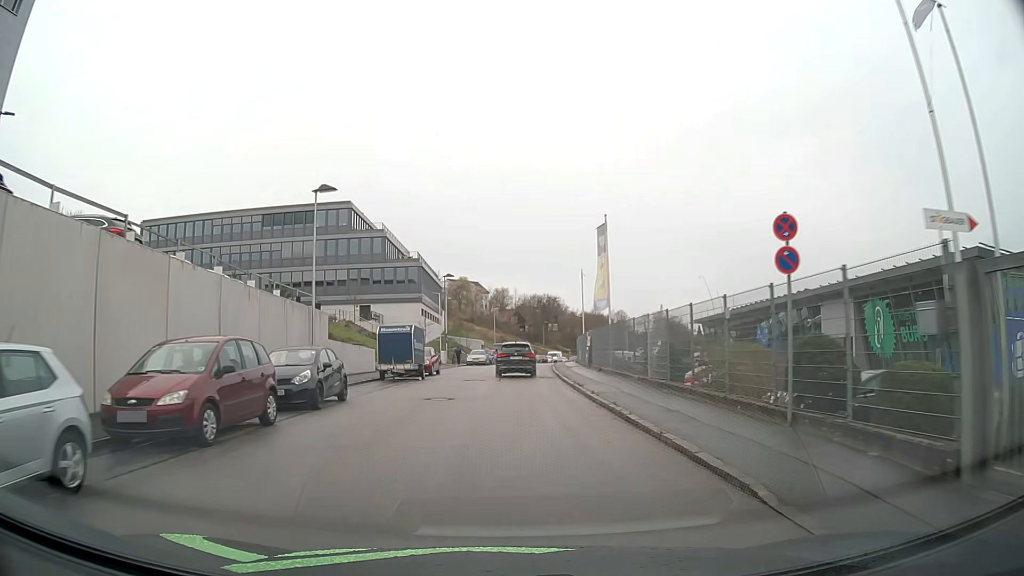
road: residential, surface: asphalt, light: Day
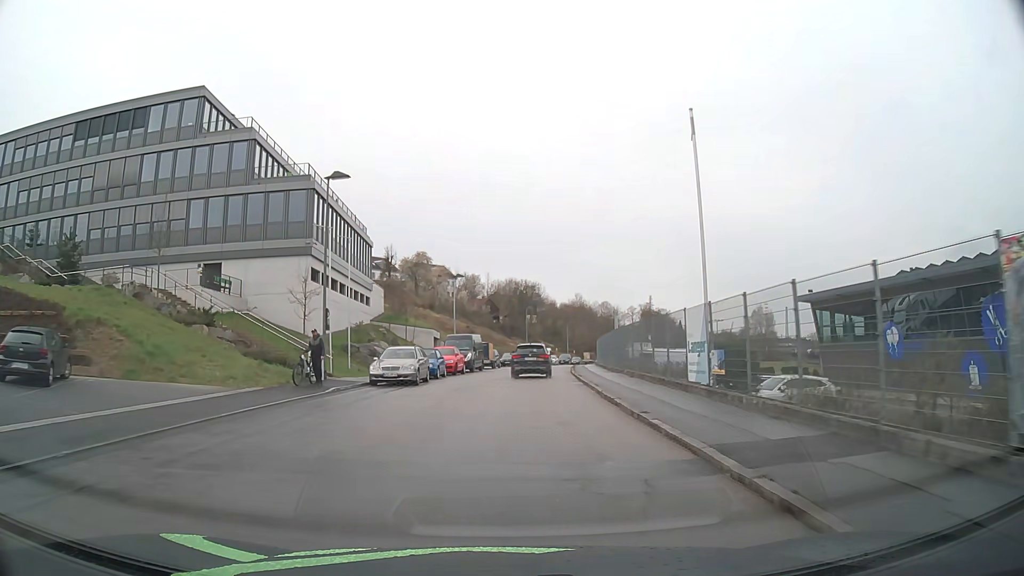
(+0.1, +36.4) m; +2°
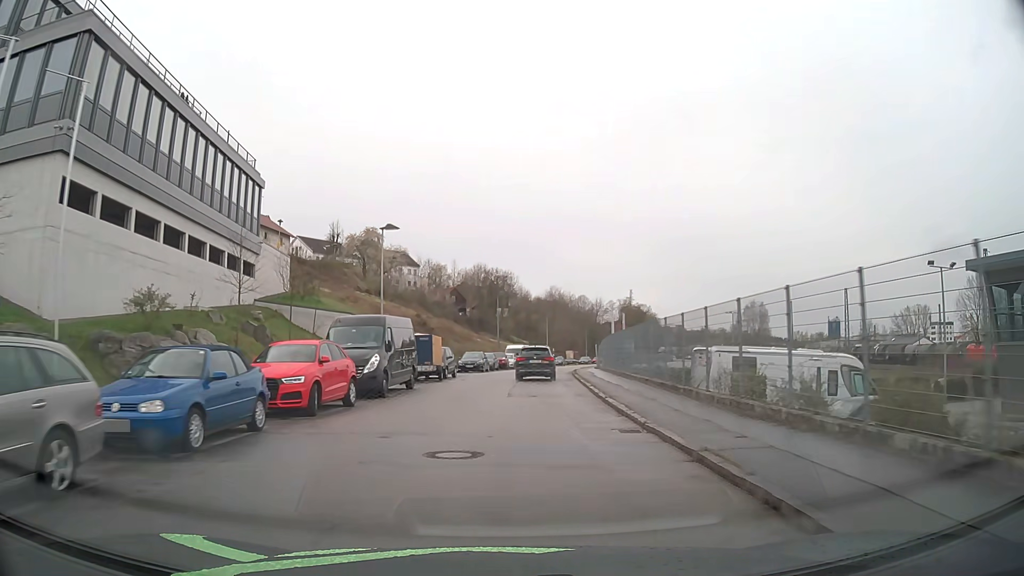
(+0.5, +22.7) m; +3°
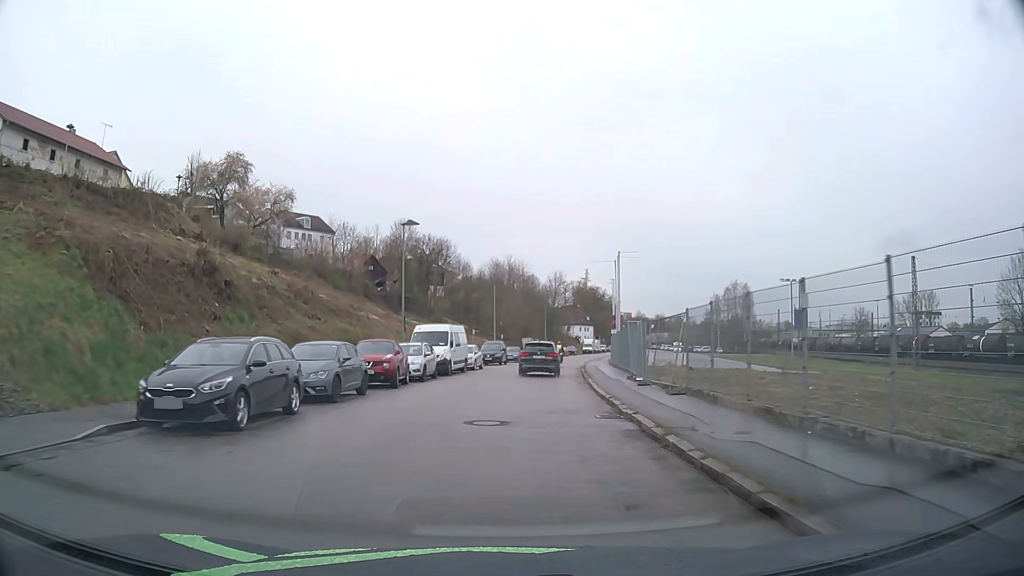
(+1.3, +36.7) m; +4°
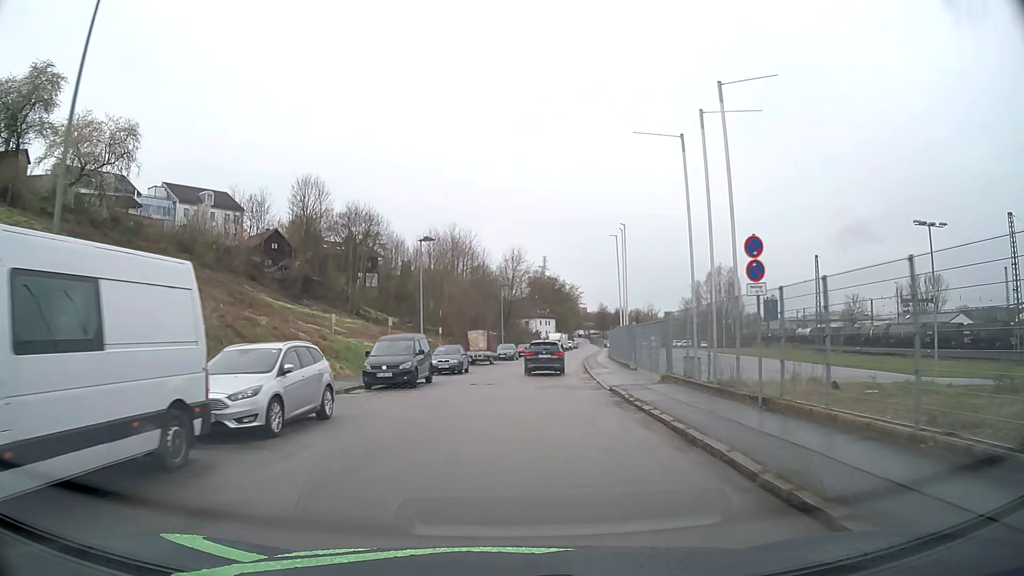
(+1.0, +28.3) m; +4°
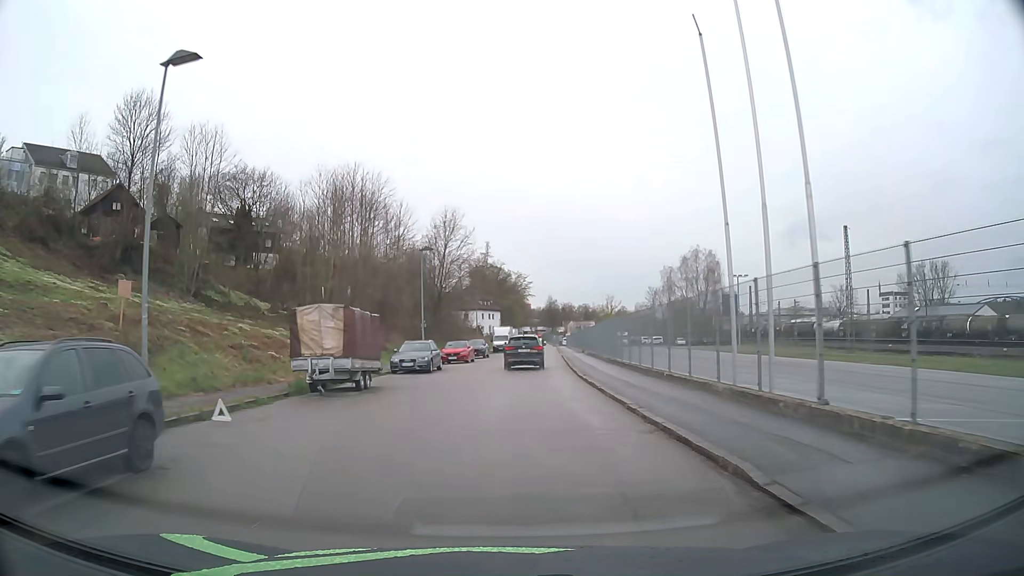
(+1.3, +28.6) m; +4°
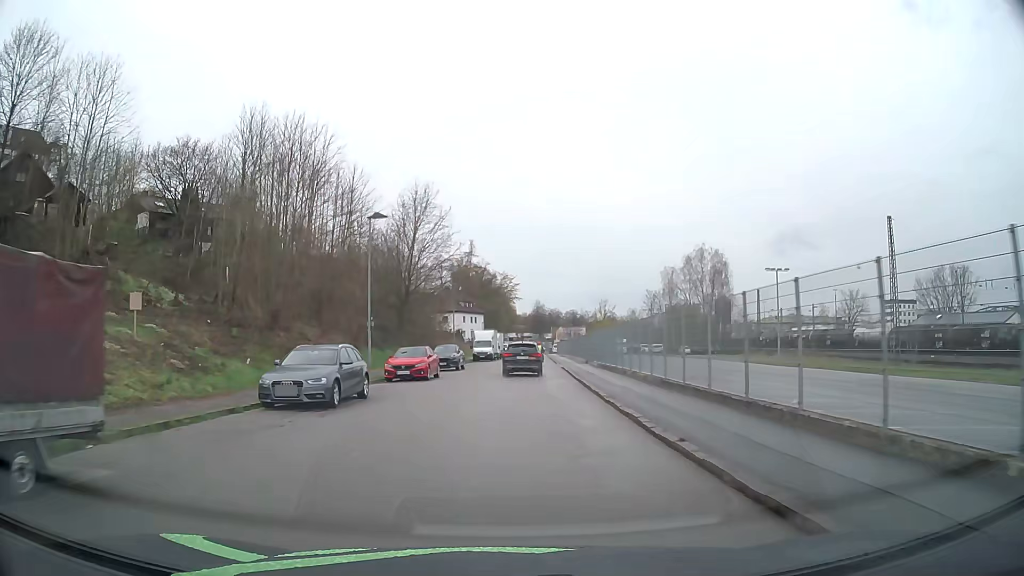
(+0.3, +14.5) m; +2°
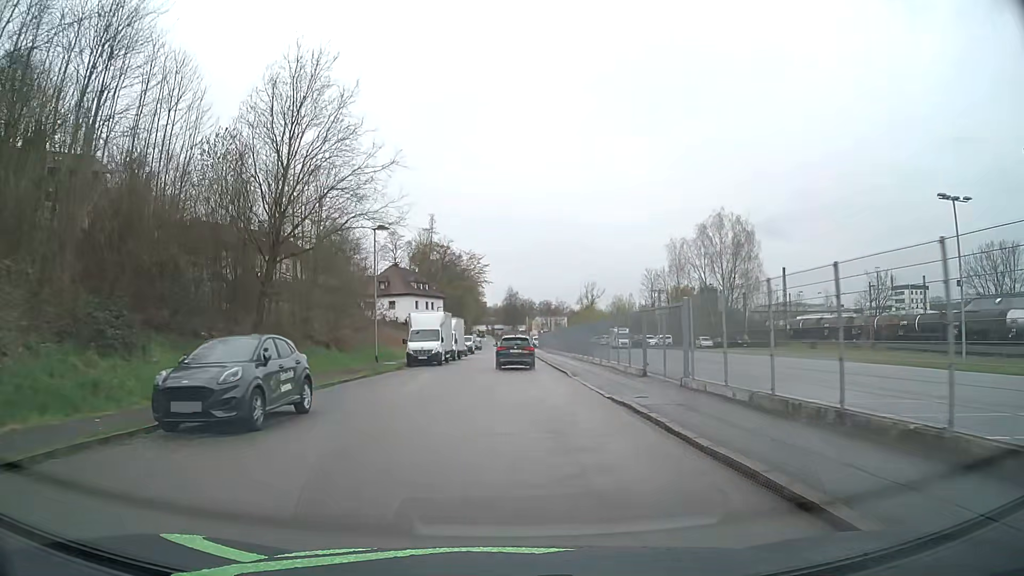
(+0.6, +29.2) m; +2°
(0, +10) (0, +20) (0, +30) (0, +40) (0, +50) (+1, +60) (+1, +70) (+1, +80) (+1, +90) (+1, +100) m
